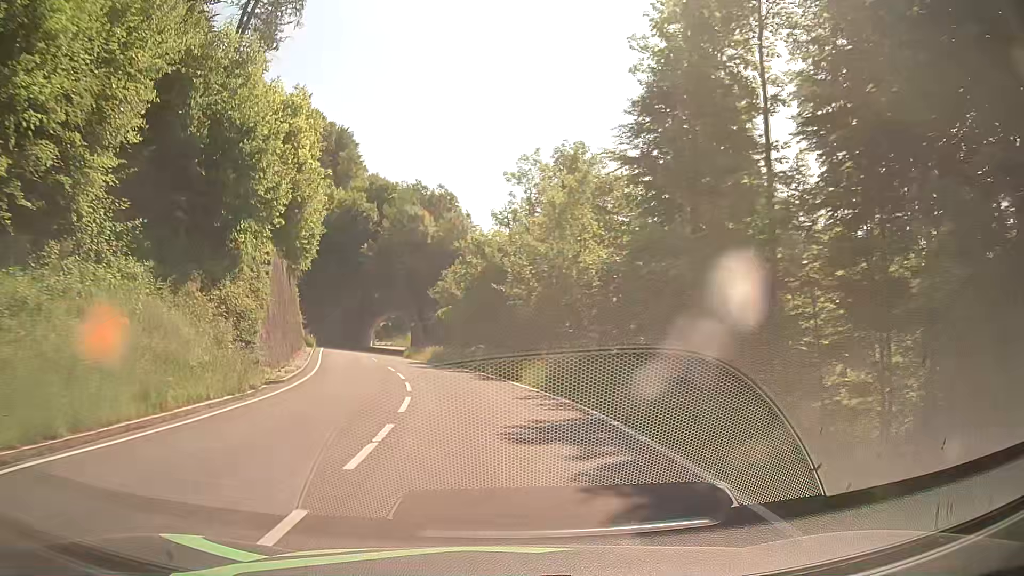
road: primary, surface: asphalt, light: Day
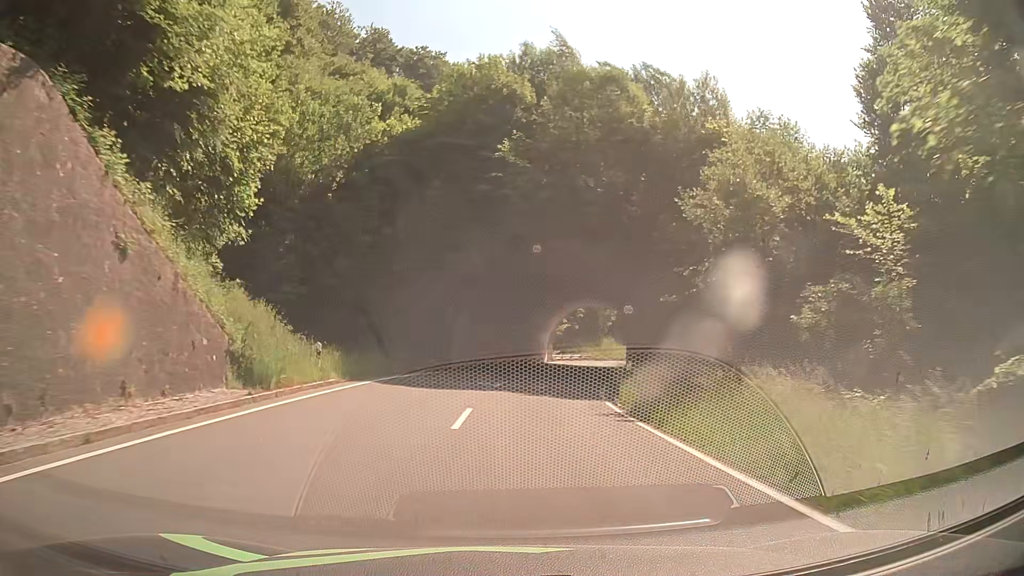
(-6.3, +43.6) m; -15°
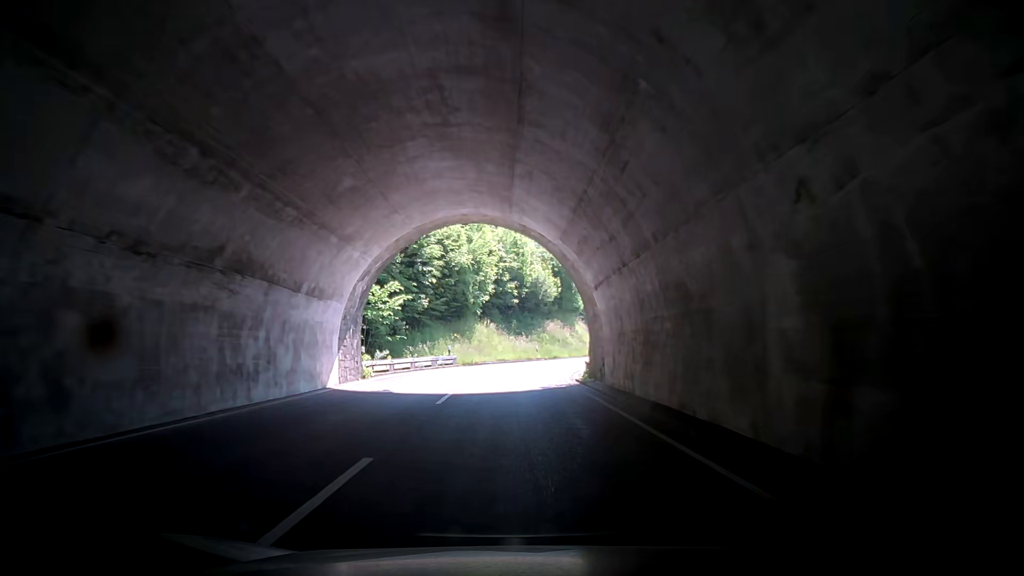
(+3.7, +43.2) m; +7°
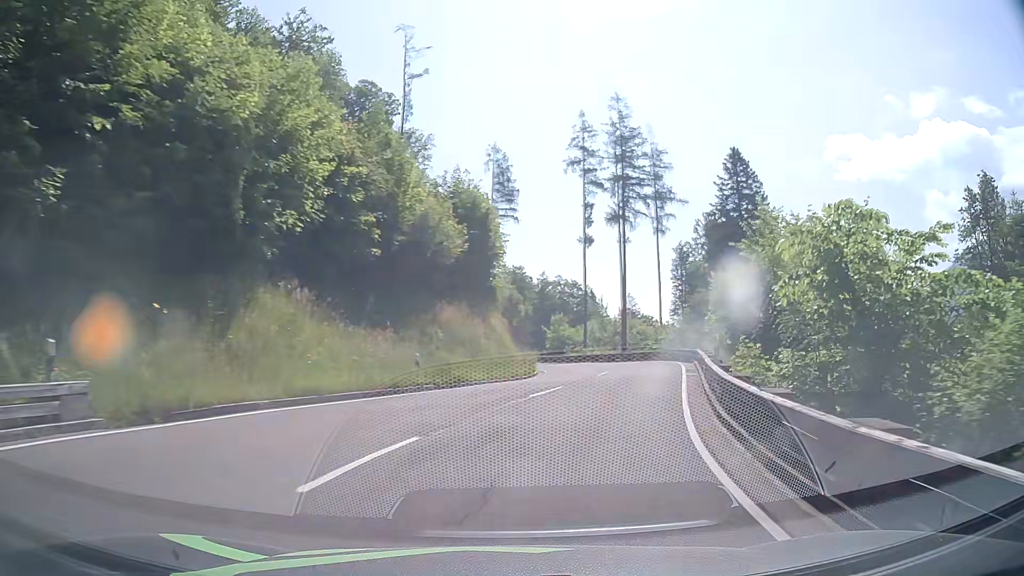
(+2.6, +33.8) m; +14°
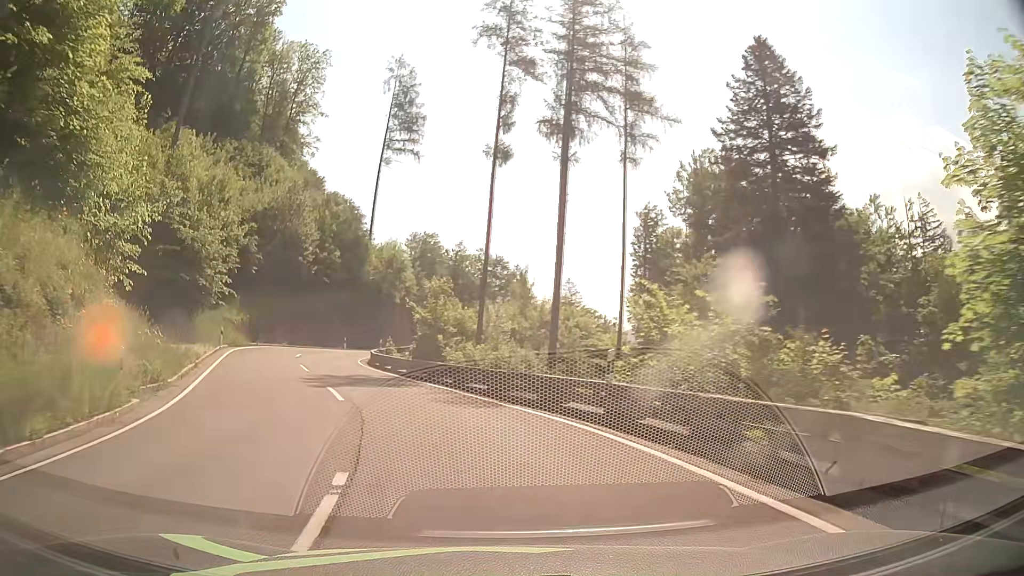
(+7.8, +37.7) m; +8°
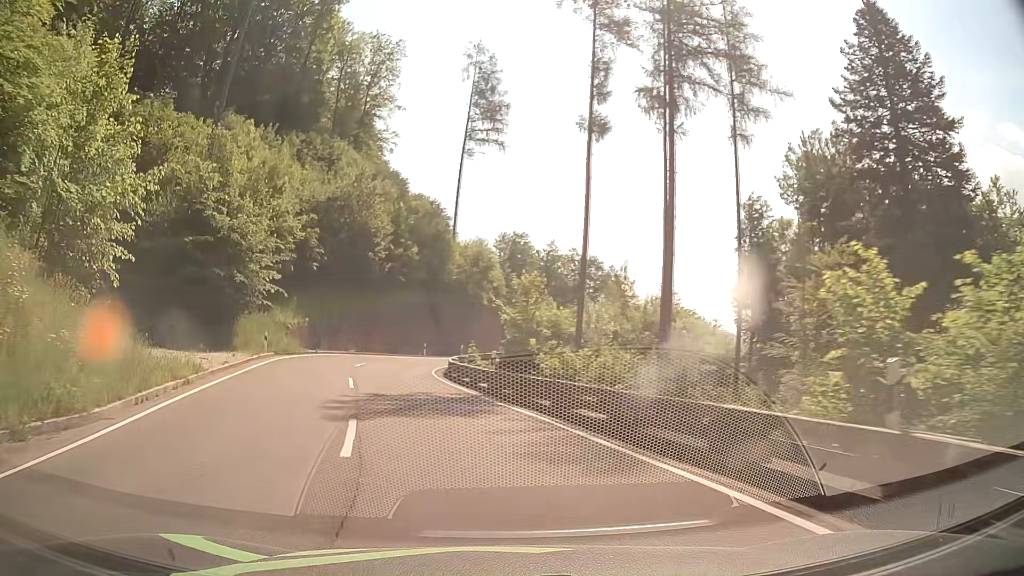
(-0.4, +7.1) m; -8°
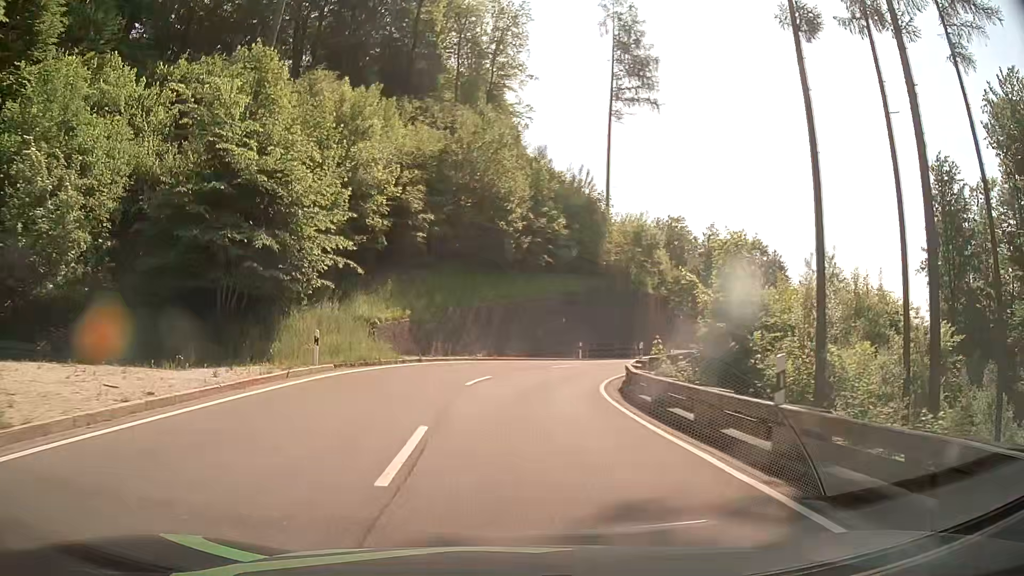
(-1.7, +13.8) m; -14°
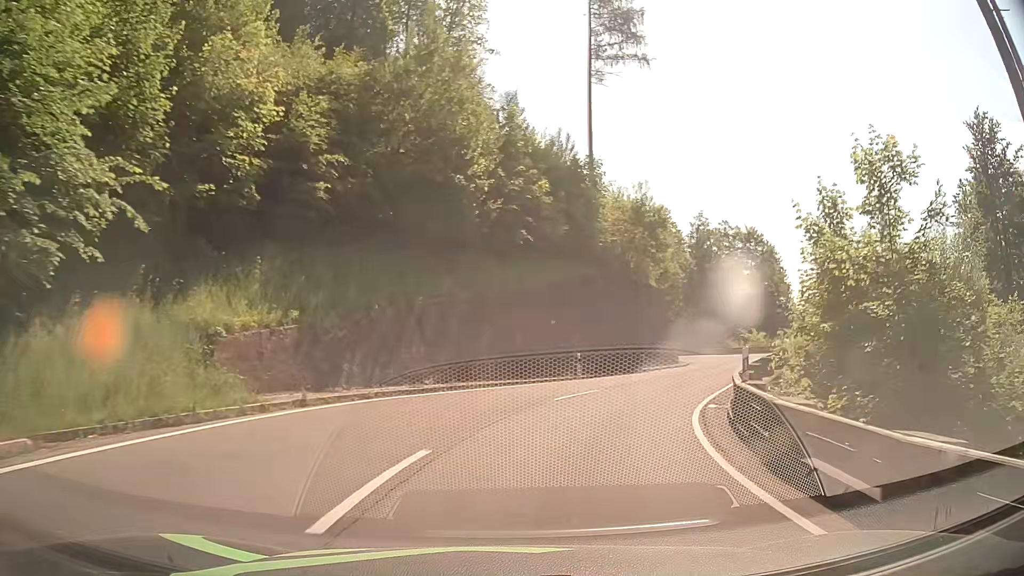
(+0.1, +13.6) m; +3°
(+1, +10) (+3, +20) (+8, +29) (+13, +37) (+17, +46) (+20, +56) (+21, +66) (+19, +75) (+17, +85) (+14, +95) m
